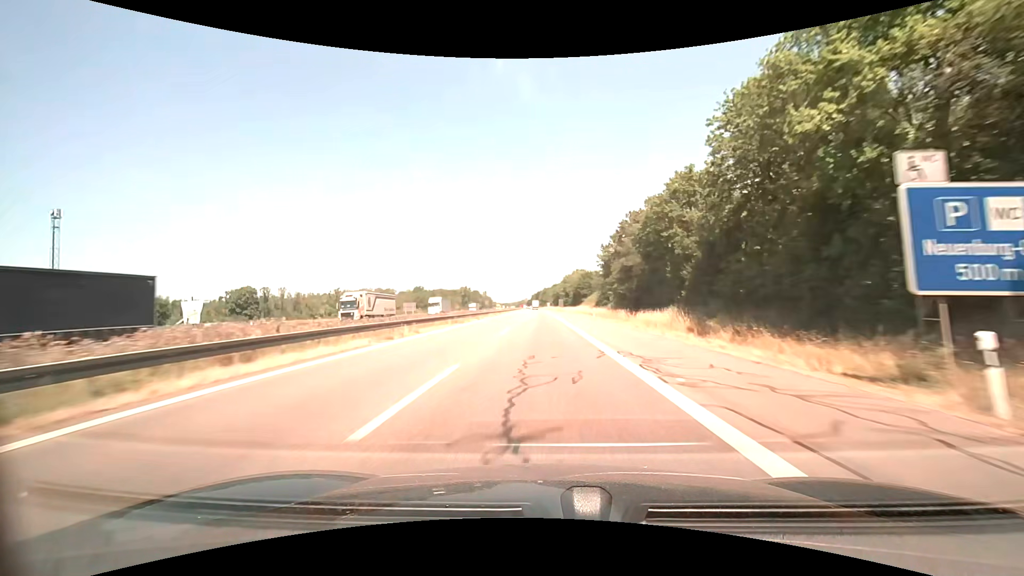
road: motorway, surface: asphalt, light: Day
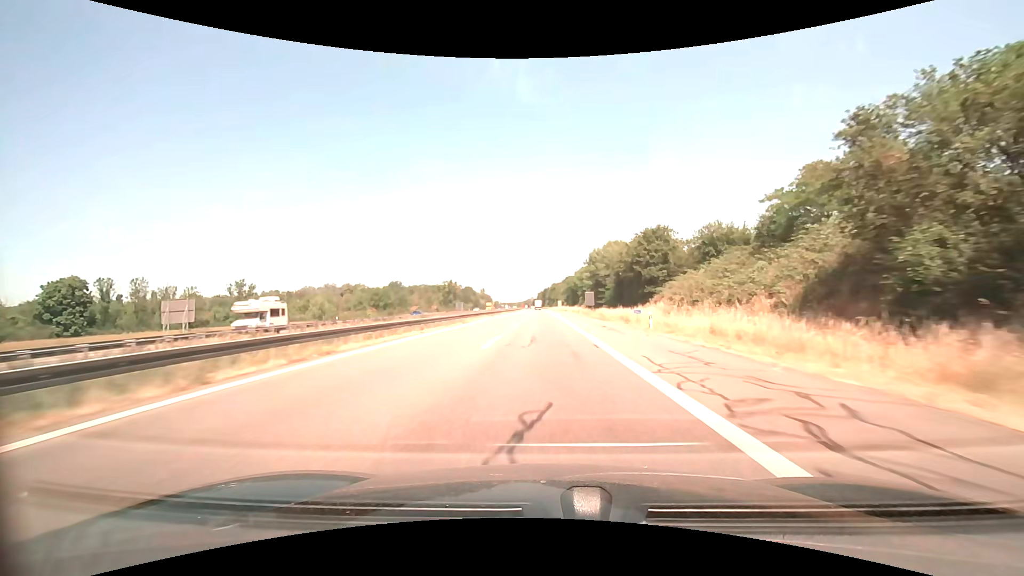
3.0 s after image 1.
(-1.1, +79.0) m; -1°
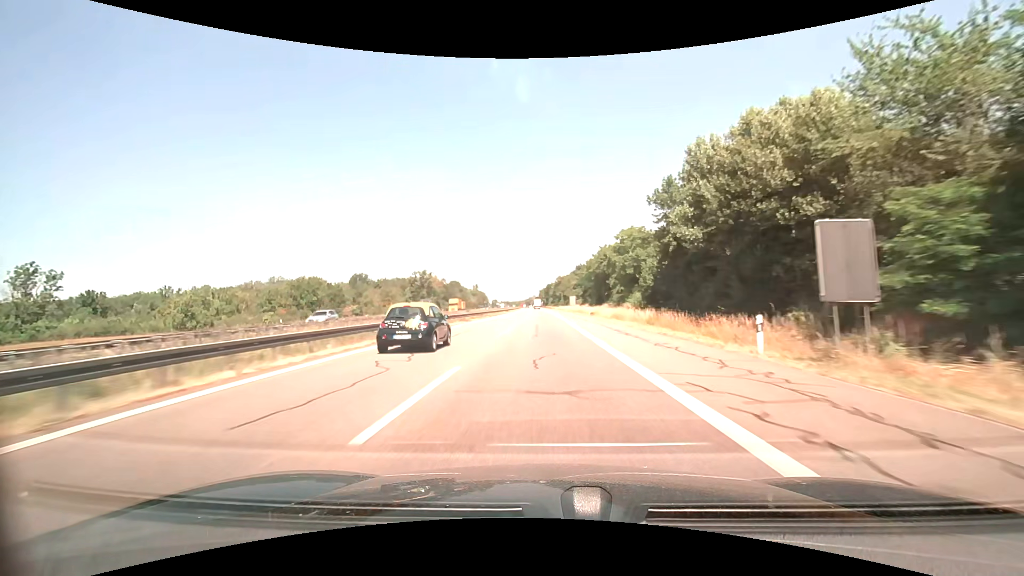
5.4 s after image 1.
(-0.3, +64.4) m; 0°
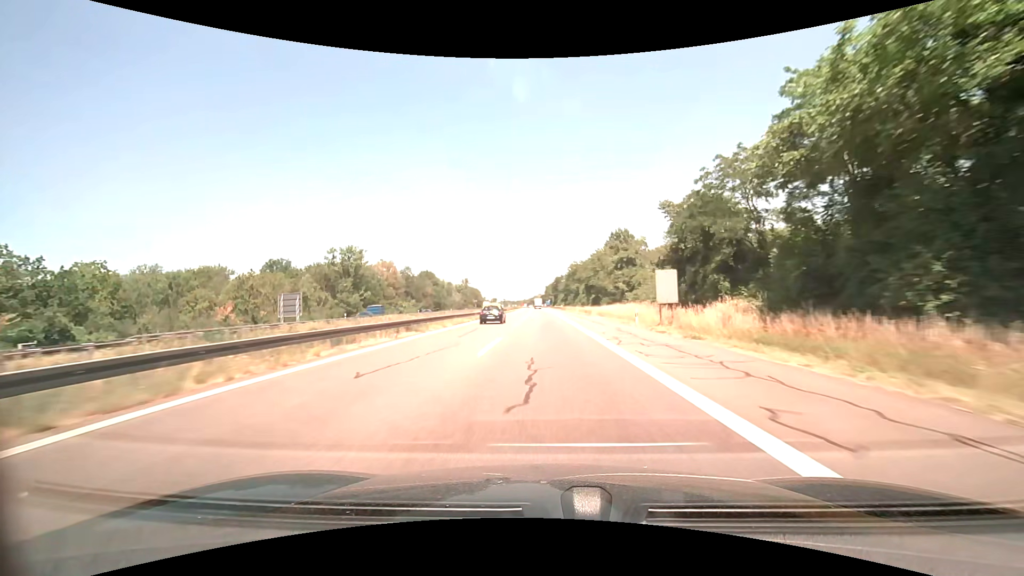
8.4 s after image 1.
(-0.7, +81.1) m; -1°
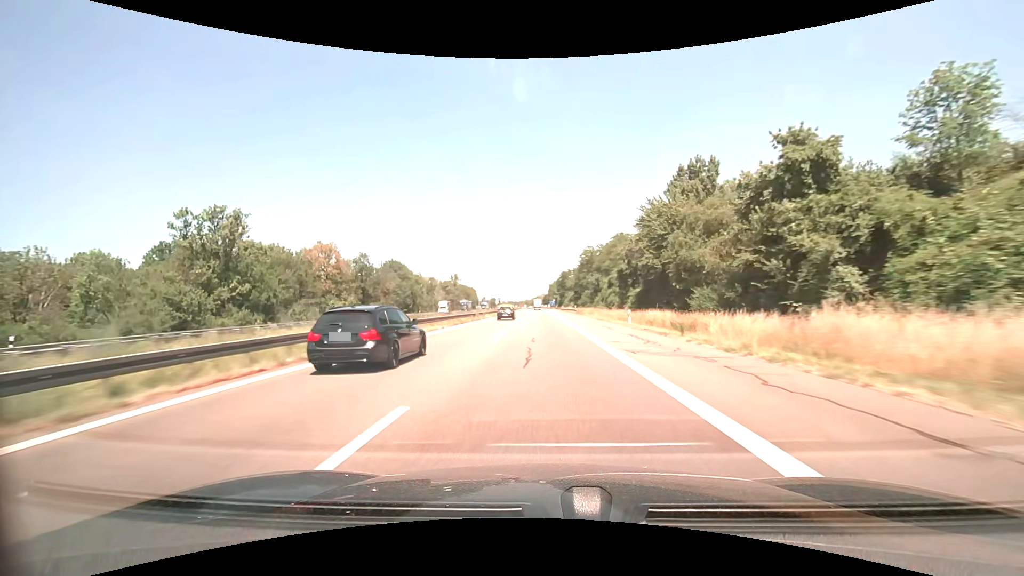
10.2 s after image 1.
(0.0, +48.6) m; 0°
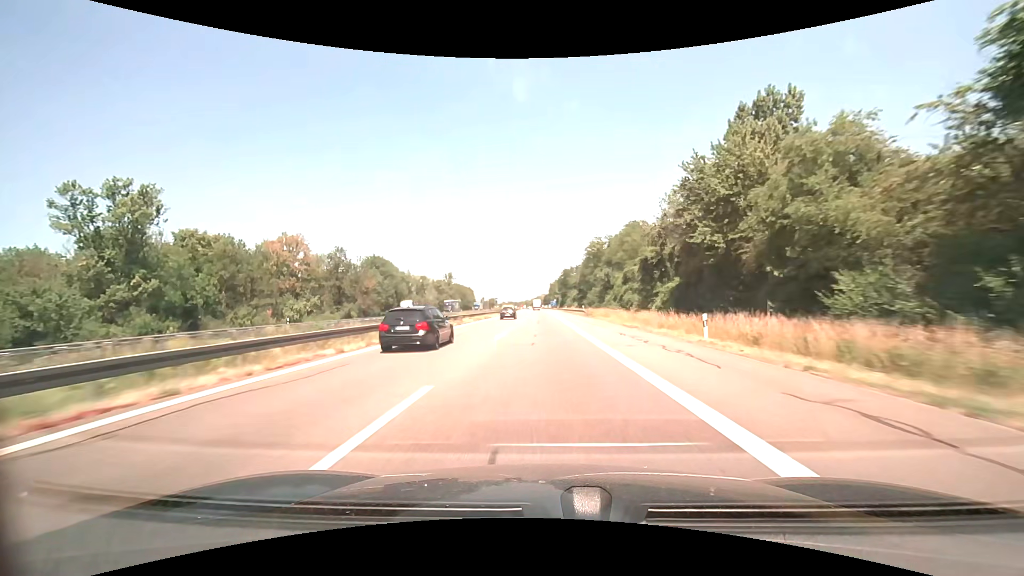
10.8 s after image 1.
(0.0, +16.2) m; 0°
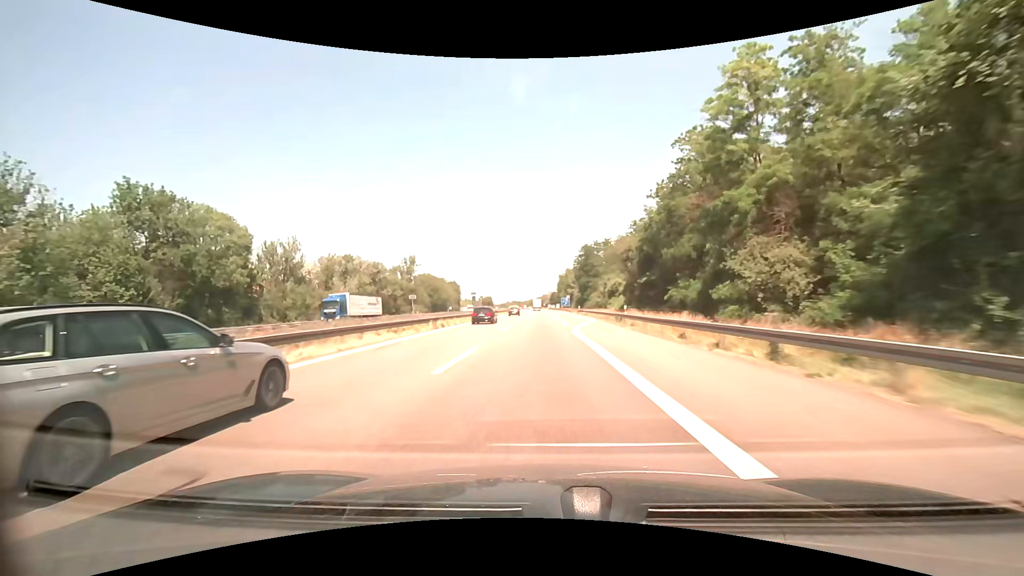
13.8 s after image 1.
(-0.5, +81.6) m; -1°
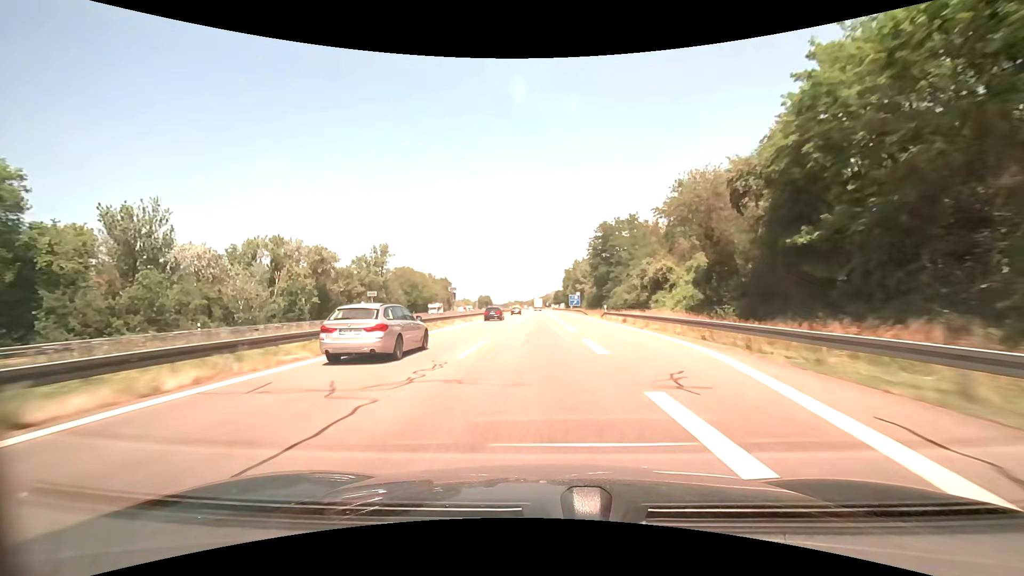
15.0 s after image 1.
(-0.2, +32.8) m; 0°
(0, +10) (0, +20) (0, +30) (0, +40) (0, +50) (0, +60) (0, +70) (-1, +80) (-1, +90) (-1, +100) m
